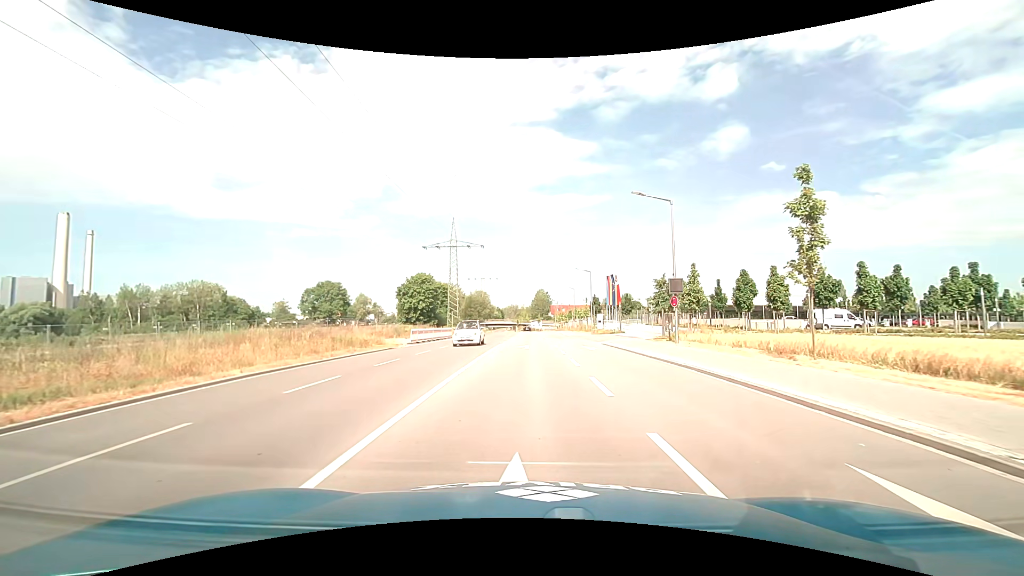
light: Day
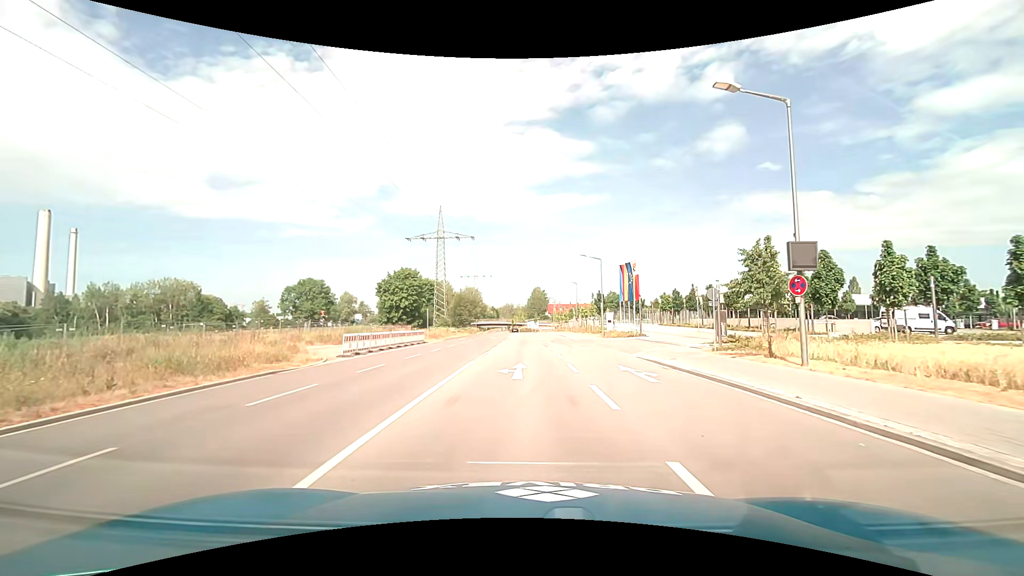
(0.0, +13.2) m; 0°
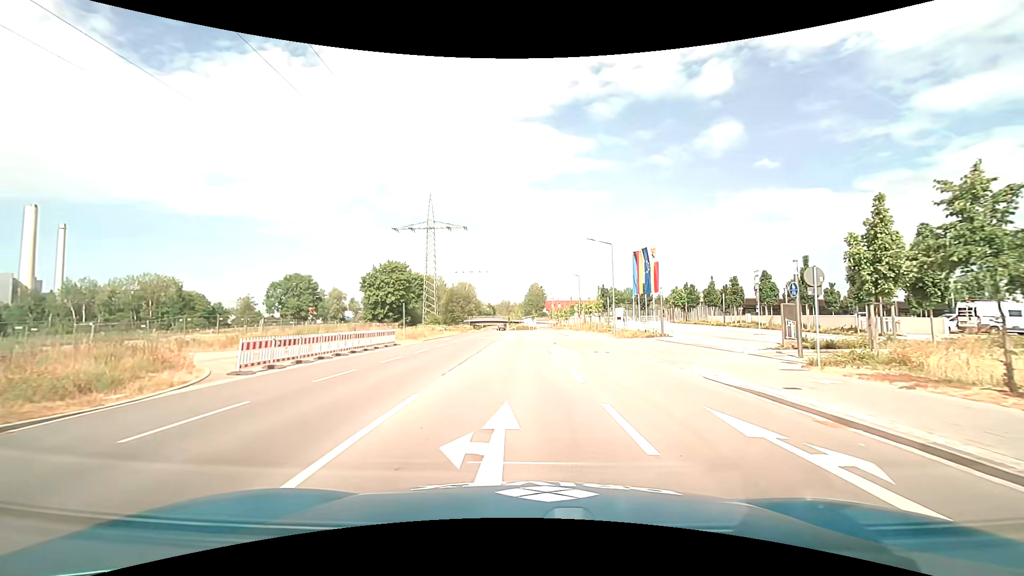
(0.0, +8.7) m; 0°
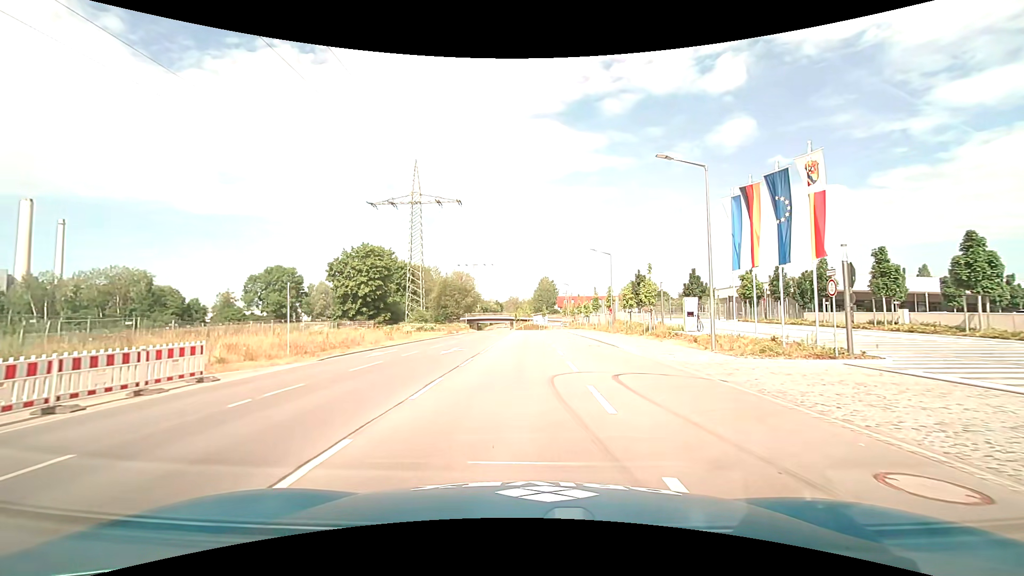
(-0.1, +21.9) m; -1°
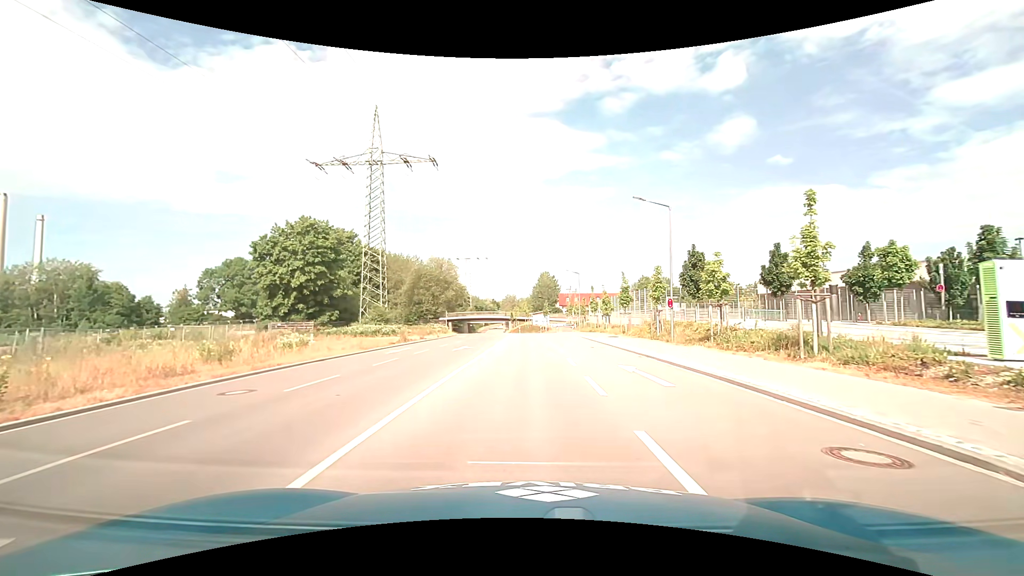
(-0.1, +22.2) m; 0°
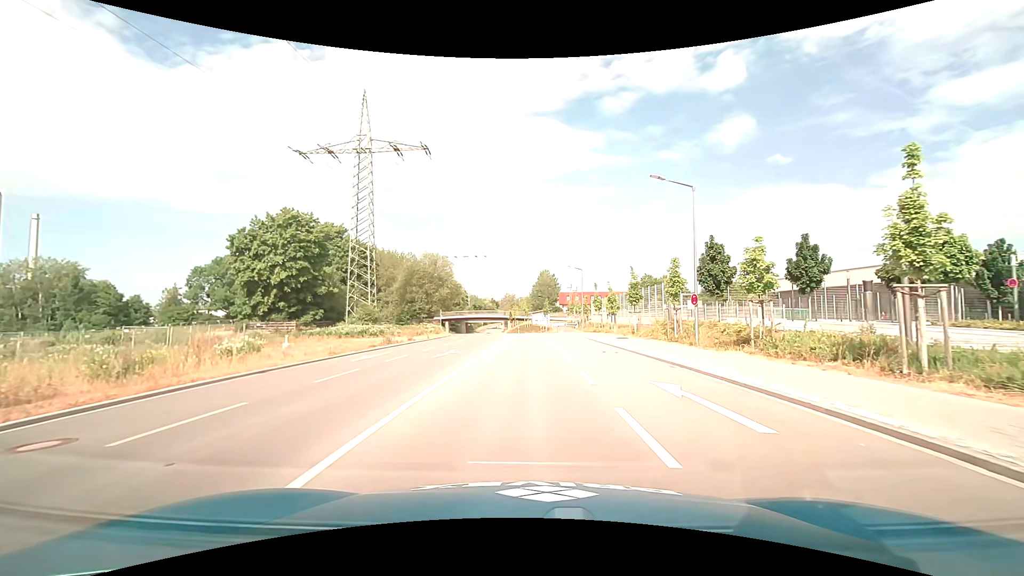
(0.0, +4.4) m; 0°
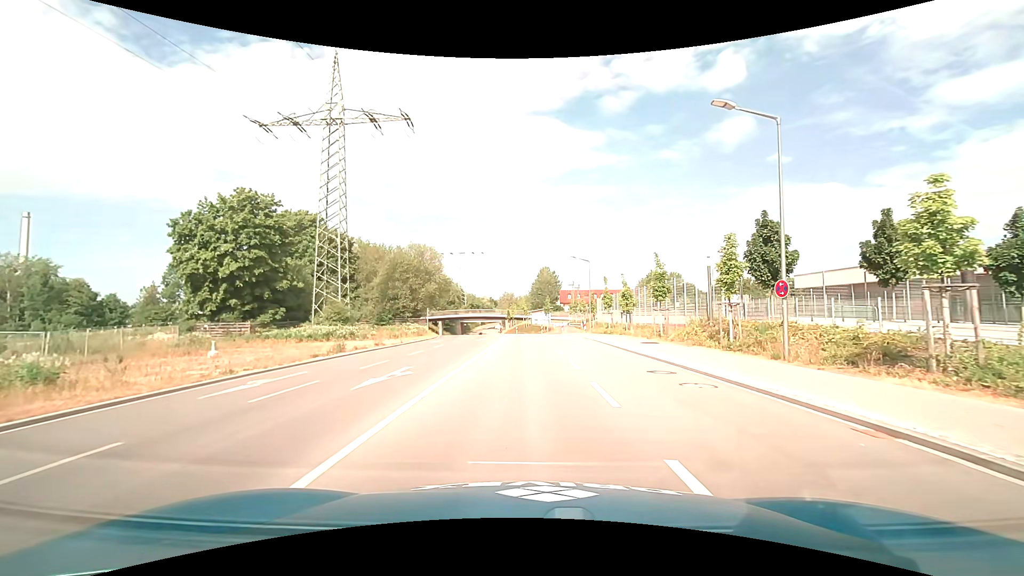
(0.0, +8.8) m; 0°
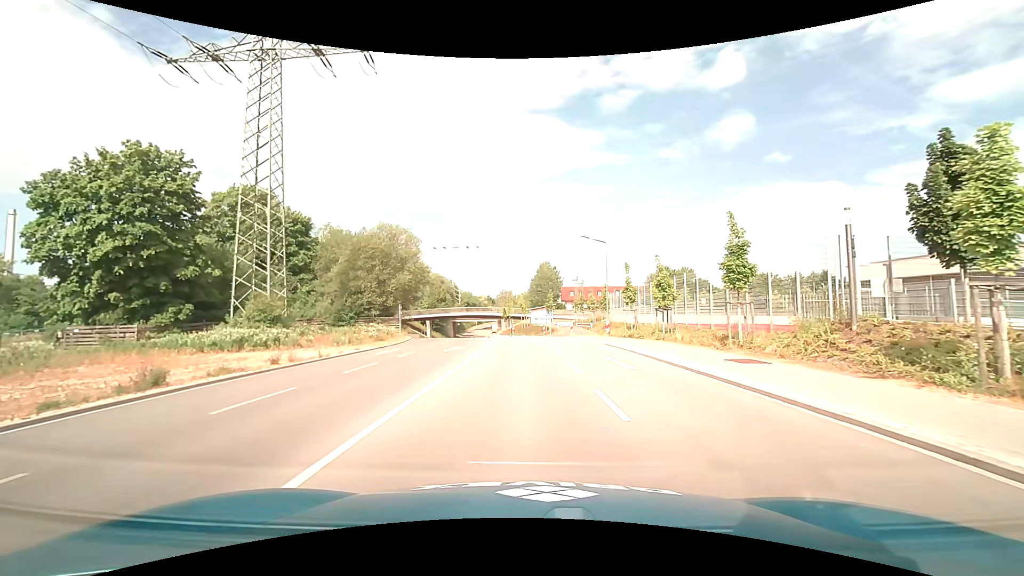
(0.0, +13.1) m; 0°
(0, +10) (0, +20) (-1, +30) (-2, +40) (-3, +50) (-6, +59) (-8, +69) (-10, +79) (-12, +89) (-13, +99) m
